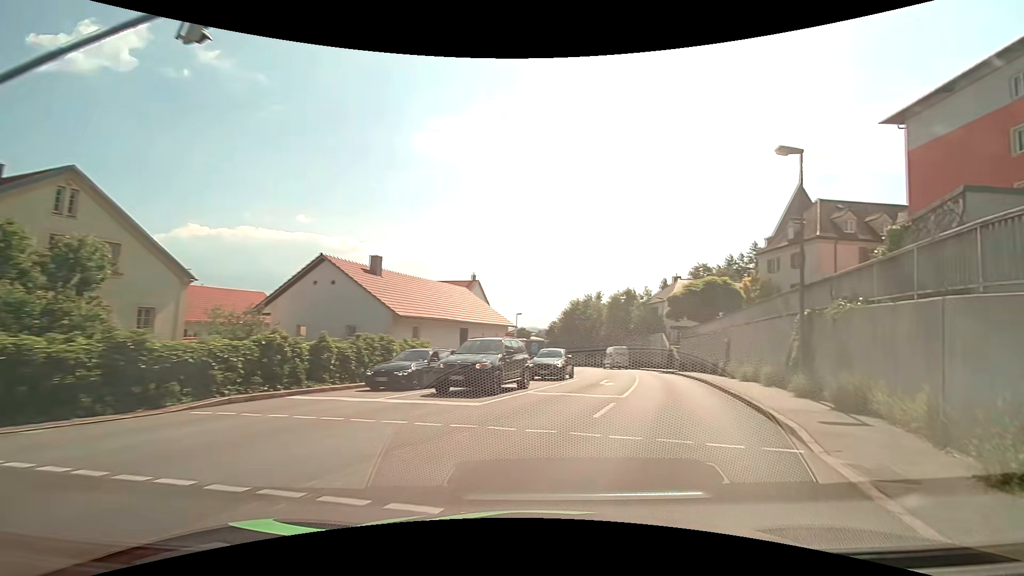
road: tertiary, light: Day
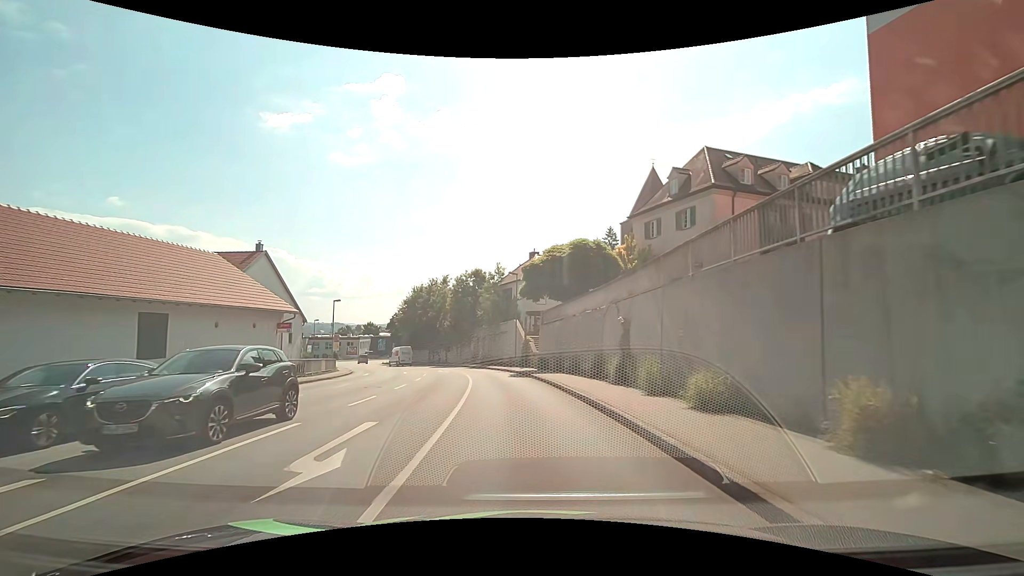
(+3.6, +15.8) m; +16°
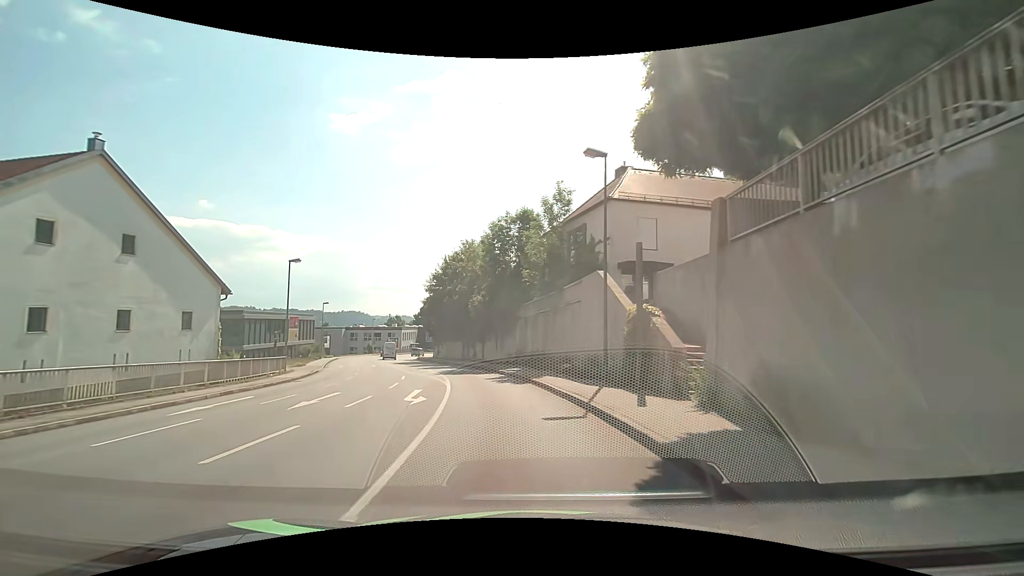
(-1.4, +25.2) m; -7°
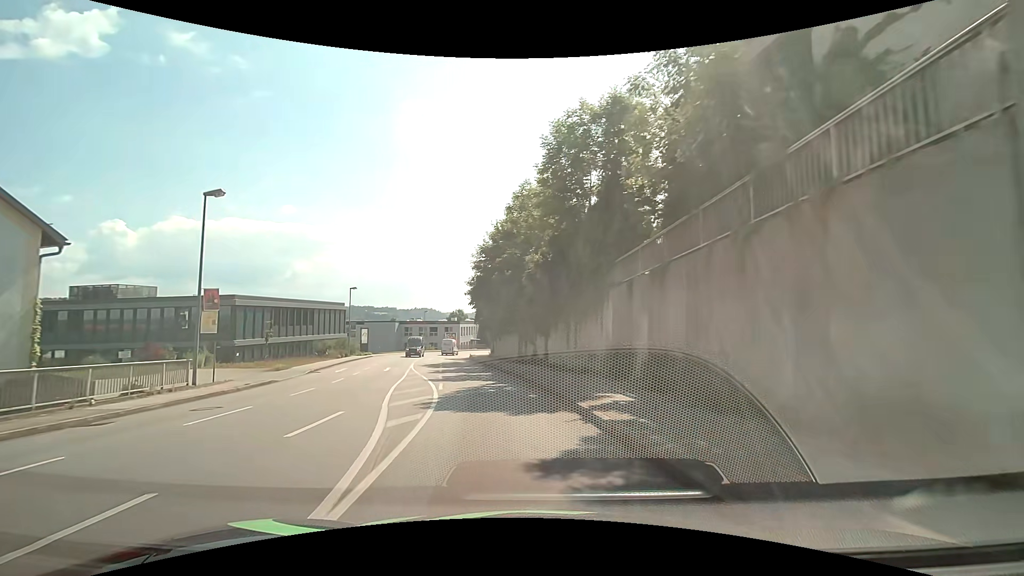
(-1.1, +17.0) m; -8°
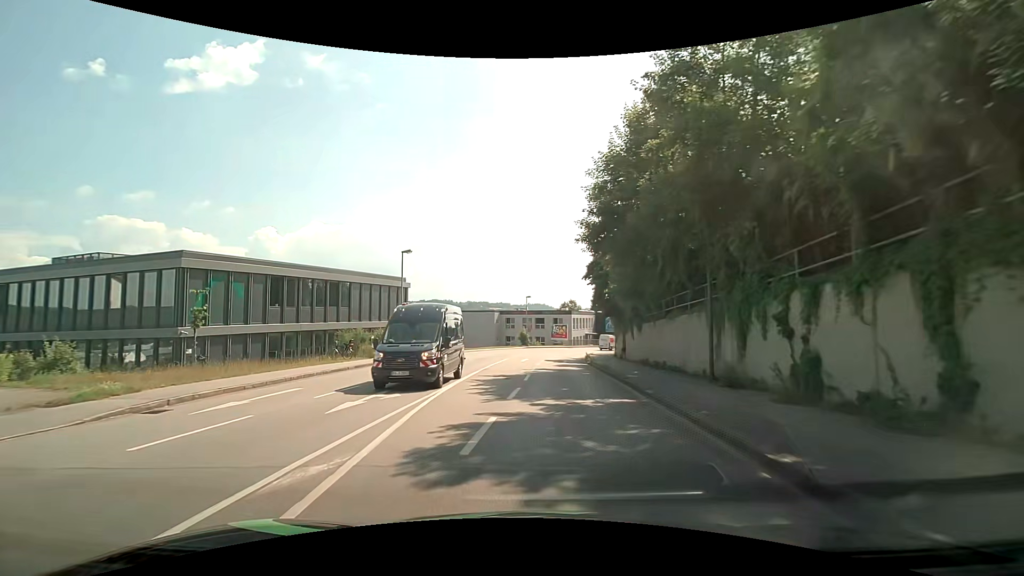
(-2.4, +22.5) m; -11°
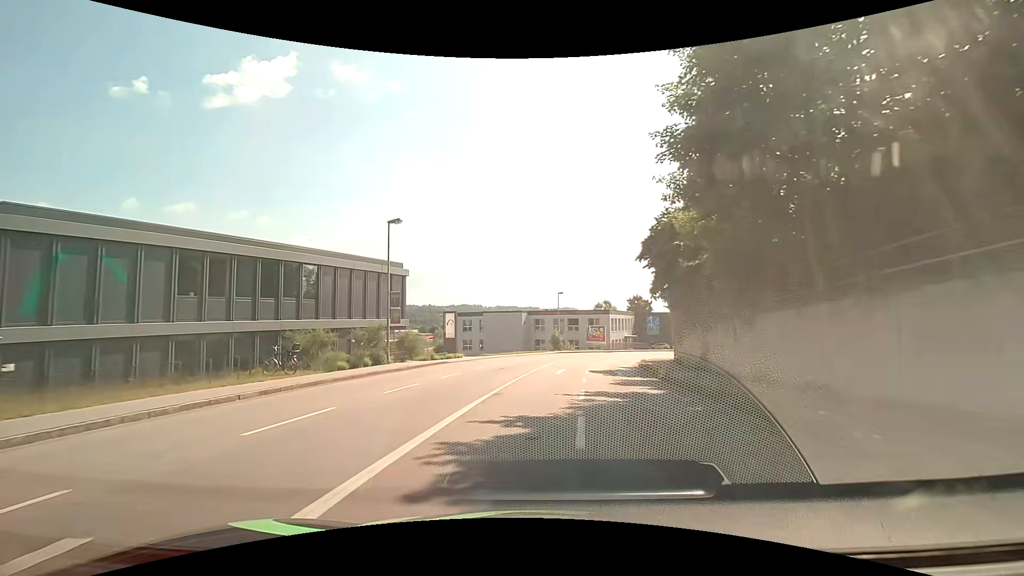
(-0.6, +11.3) m; -5°
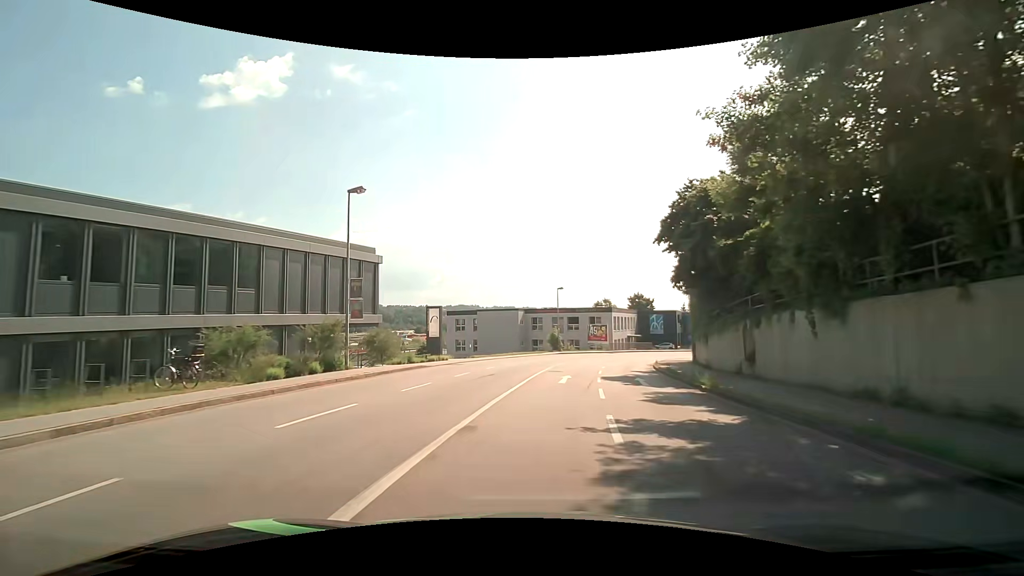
(0.0, +5.8) m; 0°
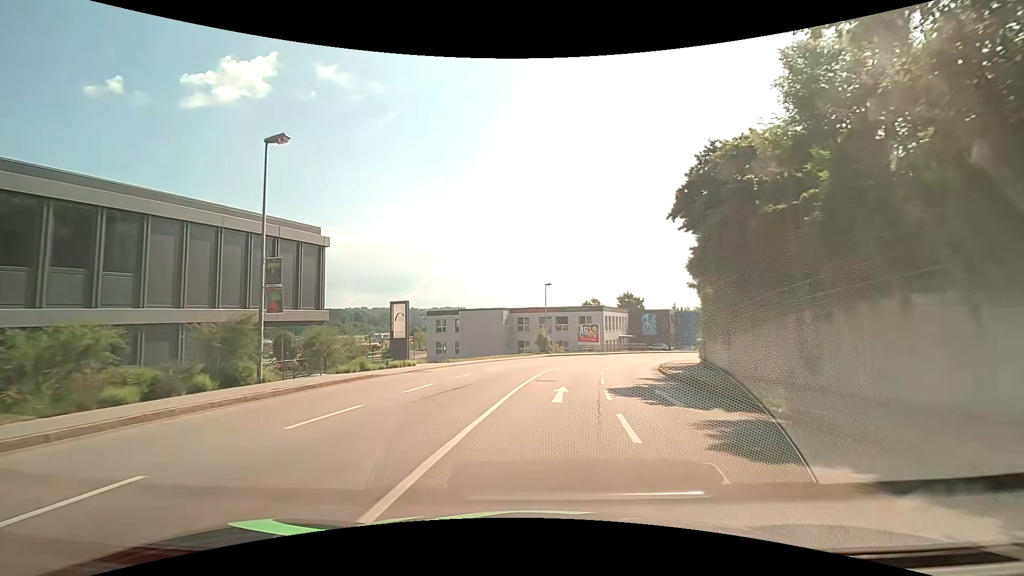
(0.0, +5.8) m; +1°
(0, +10) (+1, +20) (+3, +30) (+5, +40) (+8, +49) (+12, +58) (+17, +67) (+23, +75) (+30, +82) (+38, +88) m
